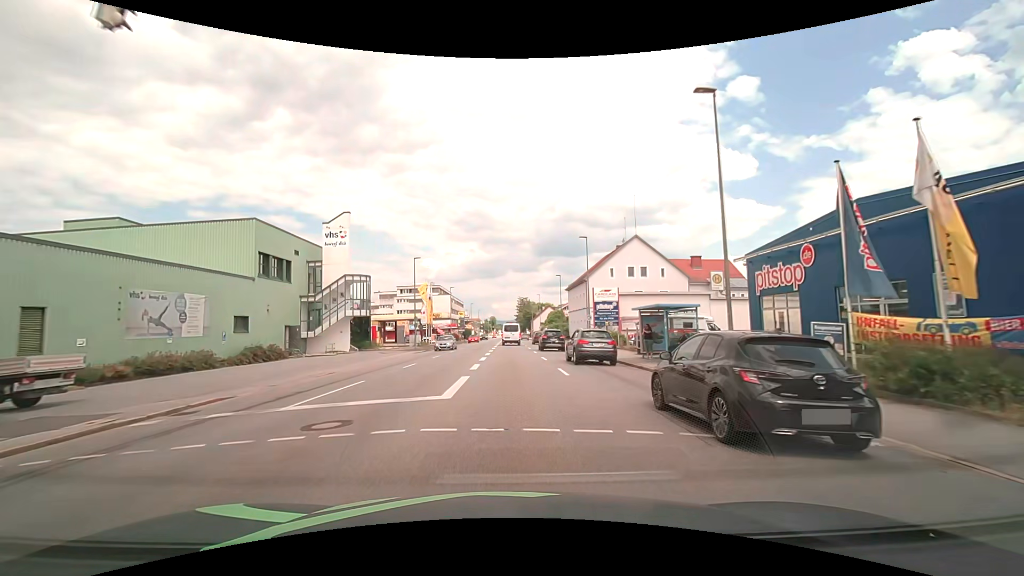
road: tertiary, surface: asphalt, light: Day
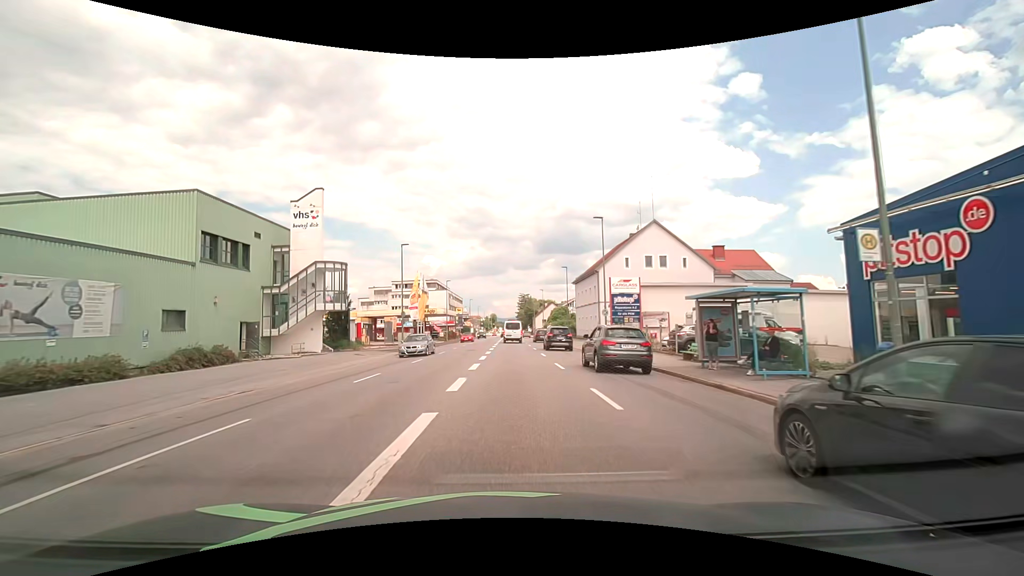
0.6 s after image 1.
(0.0, +7.3) m; 0°
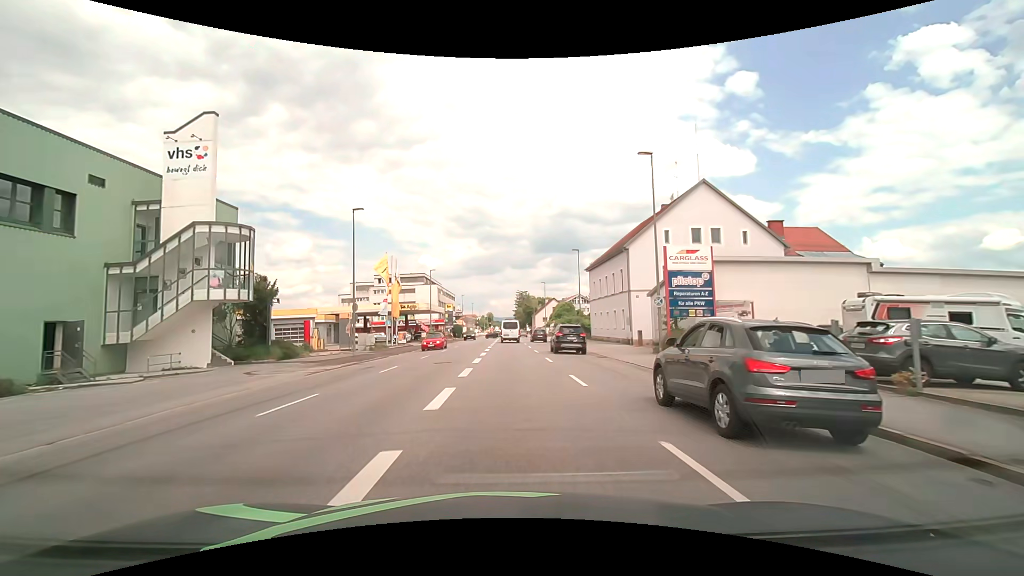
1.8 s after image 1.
(-0.1, +14.6) m; 0°
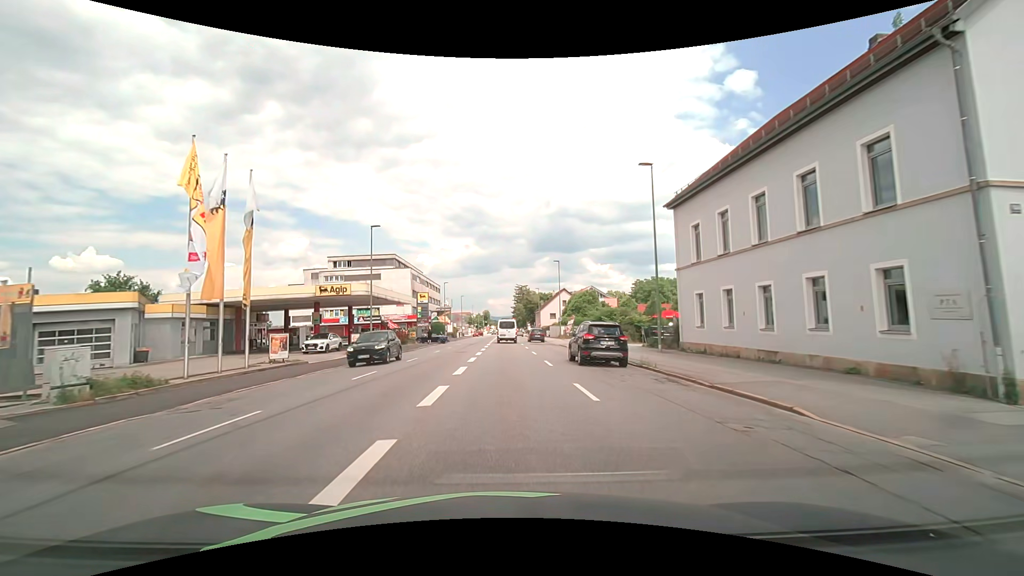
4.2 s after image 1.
(+0.1, +29.5) m; 0°
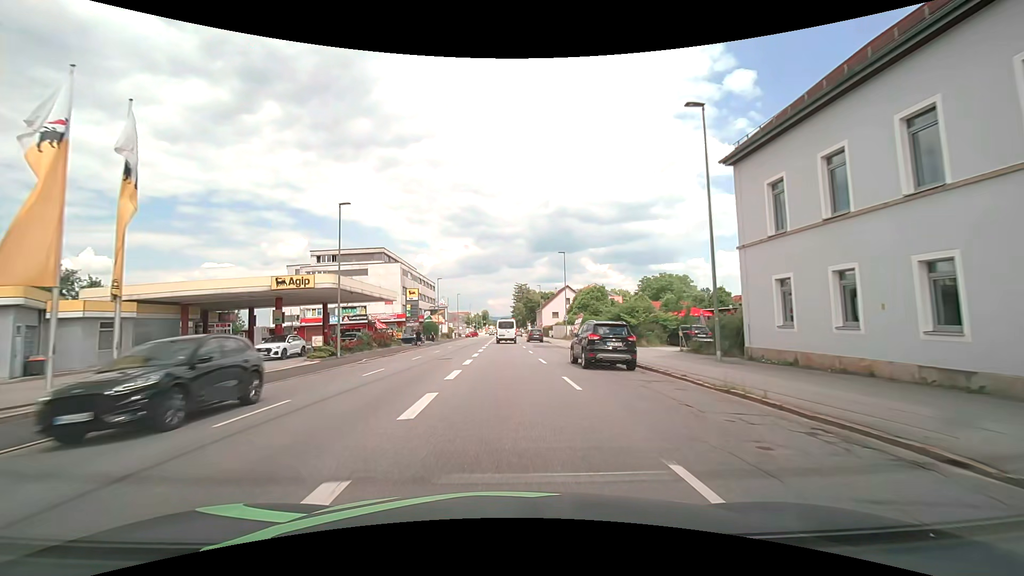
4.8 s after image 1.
(0.0, +7.4) m; +1°
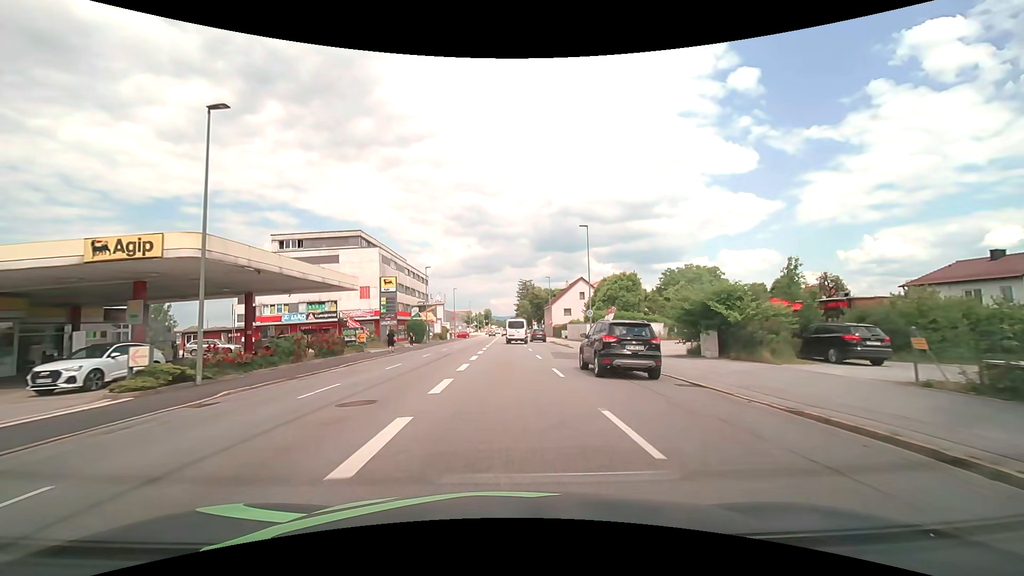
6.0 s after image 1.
(-0.1, +14.9) m; -1°
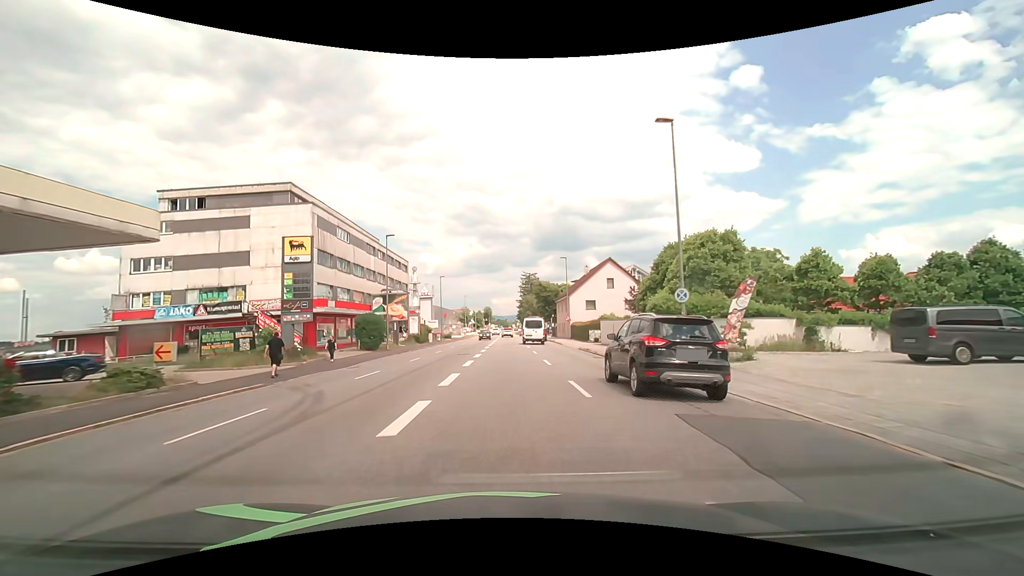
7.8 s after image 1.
(-0.1, +22.4) m; 0°
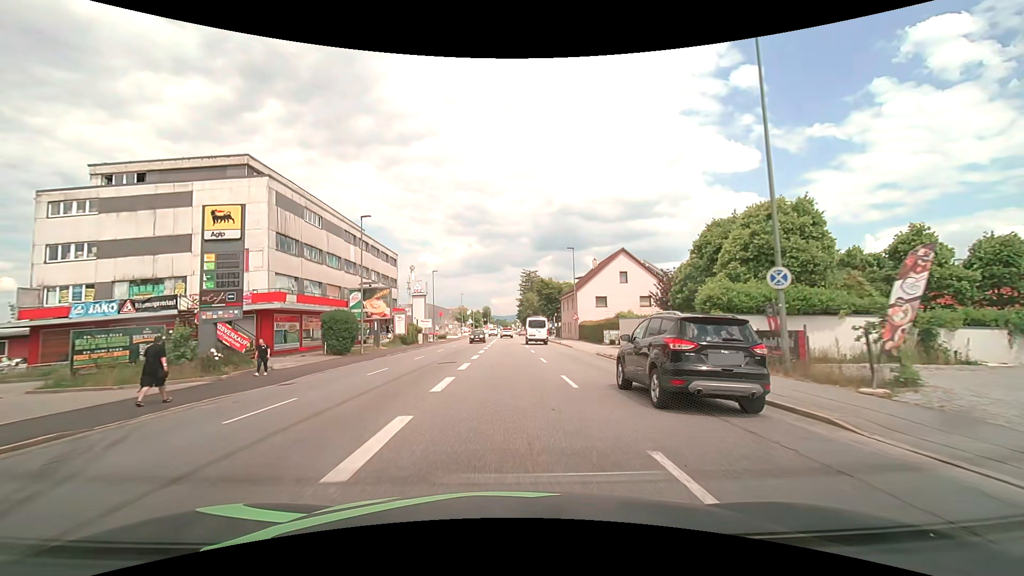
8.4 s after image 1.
(0.0, +7.5) m; 0°
